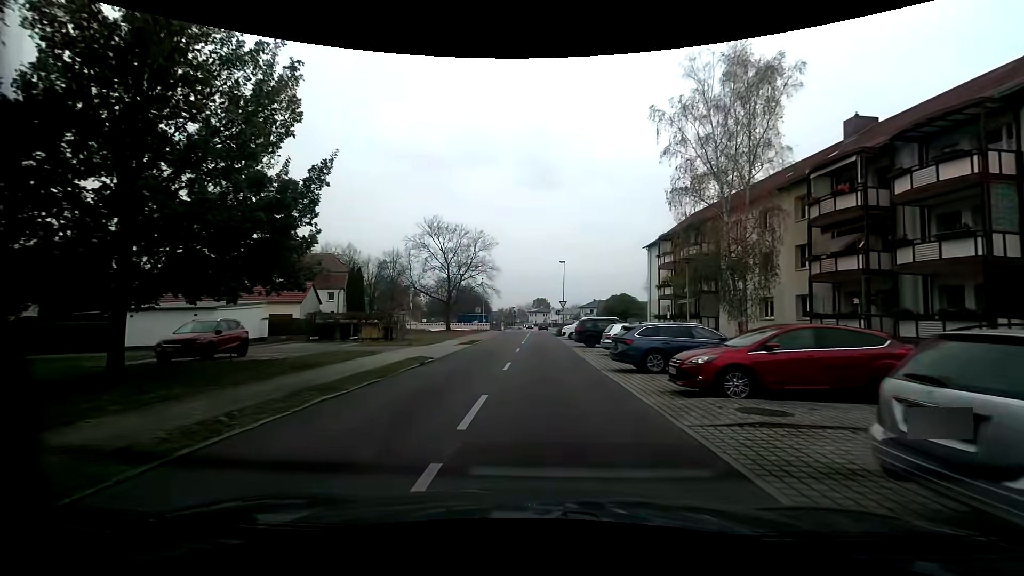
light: Day
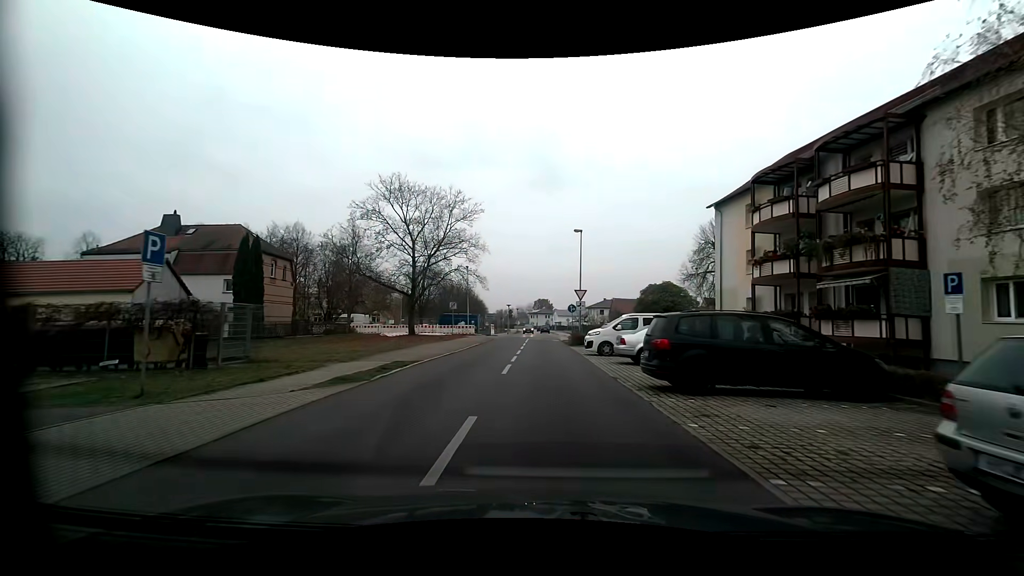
(0.0, +19.7) m; 0°
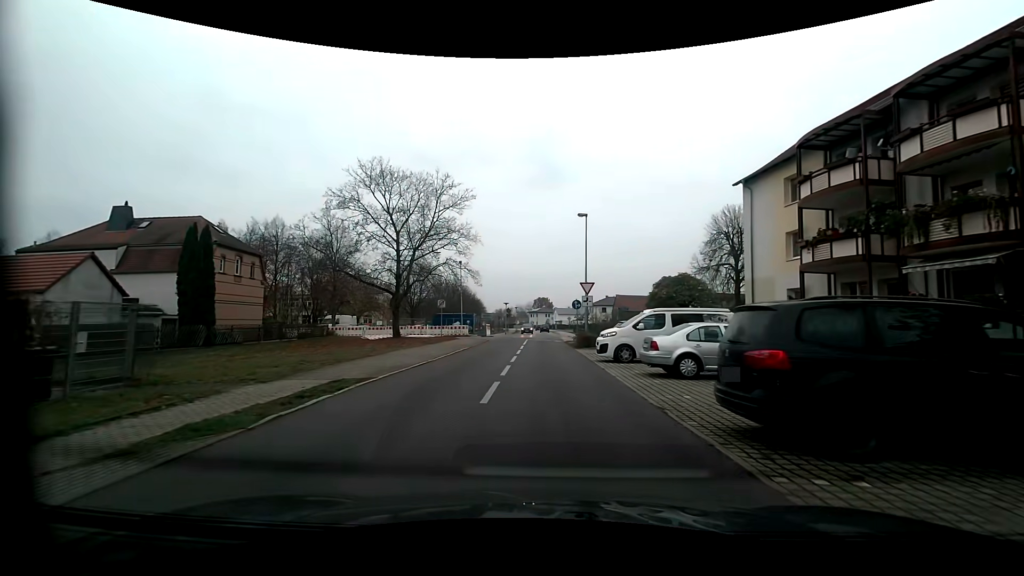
(0.0, +4.9) m; 0°
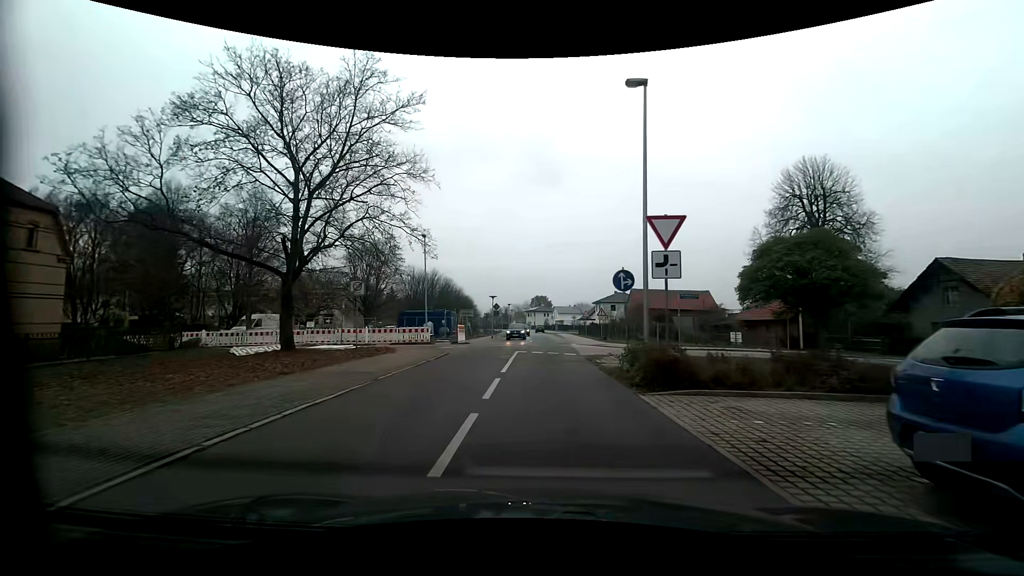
(+0.1, +17.2) m; +1°
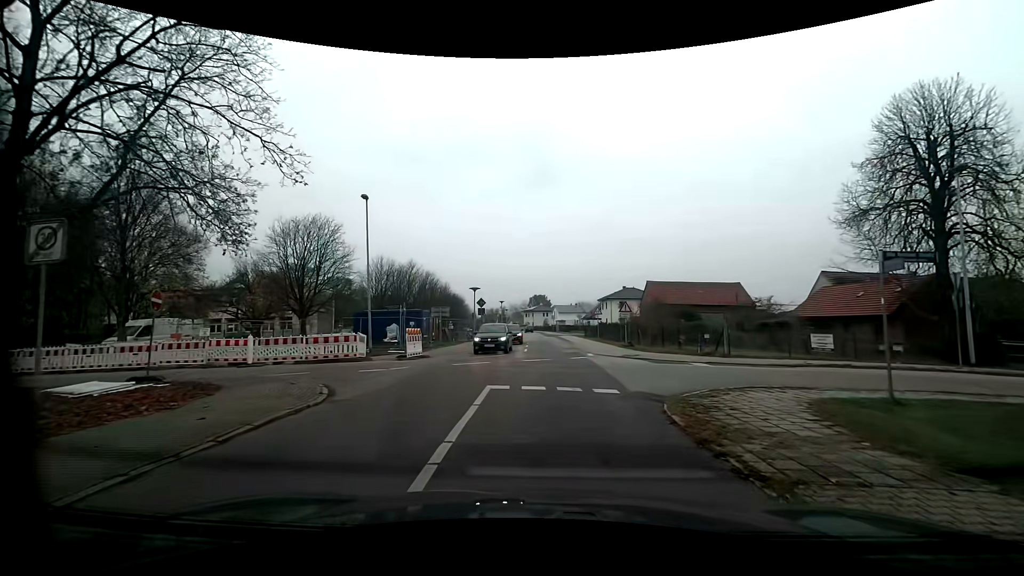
(+0.1, +12.6) m; 0°
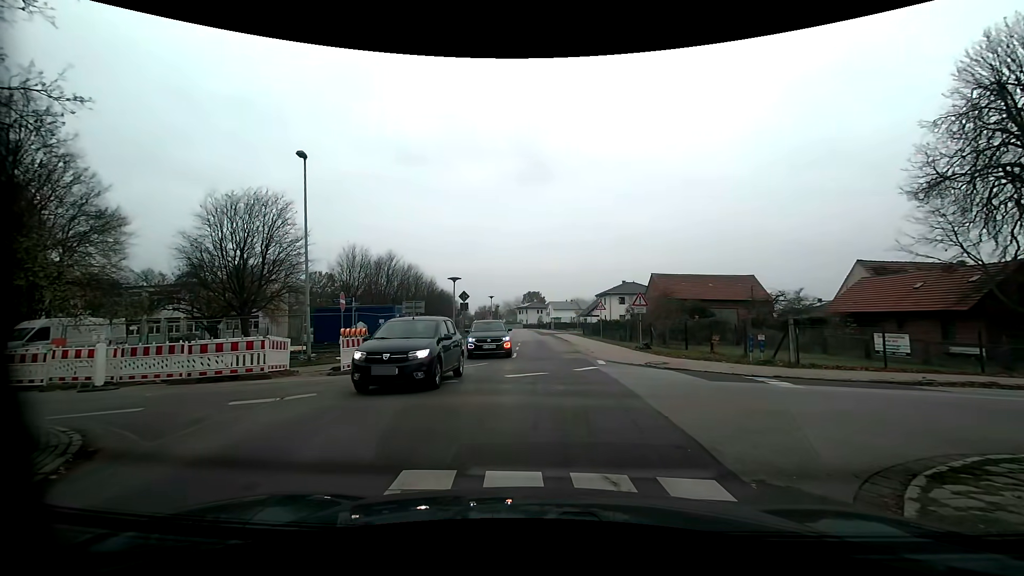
(0.0, +5.8) m; +1°
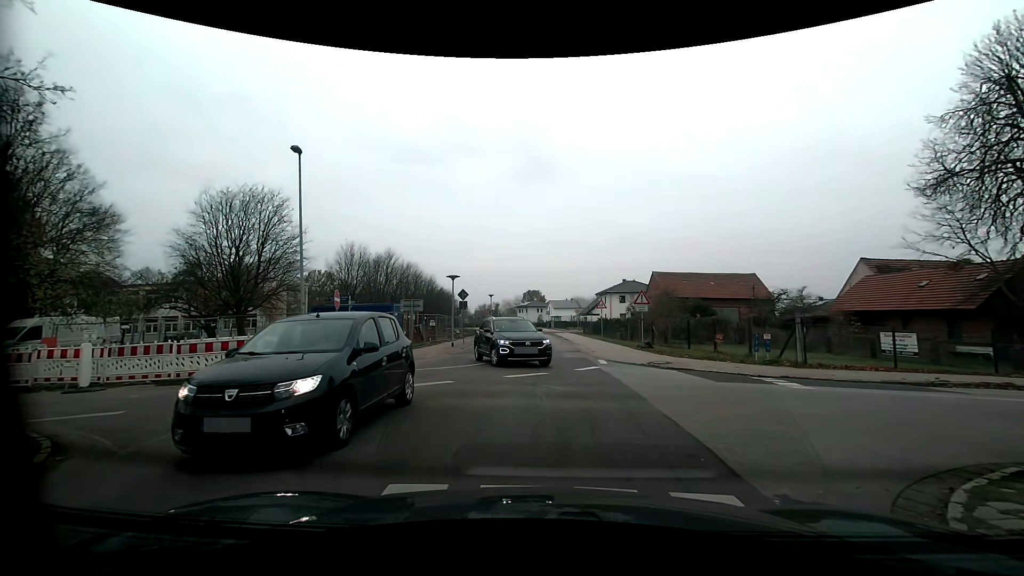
(0.0, +0.4) m; 0°
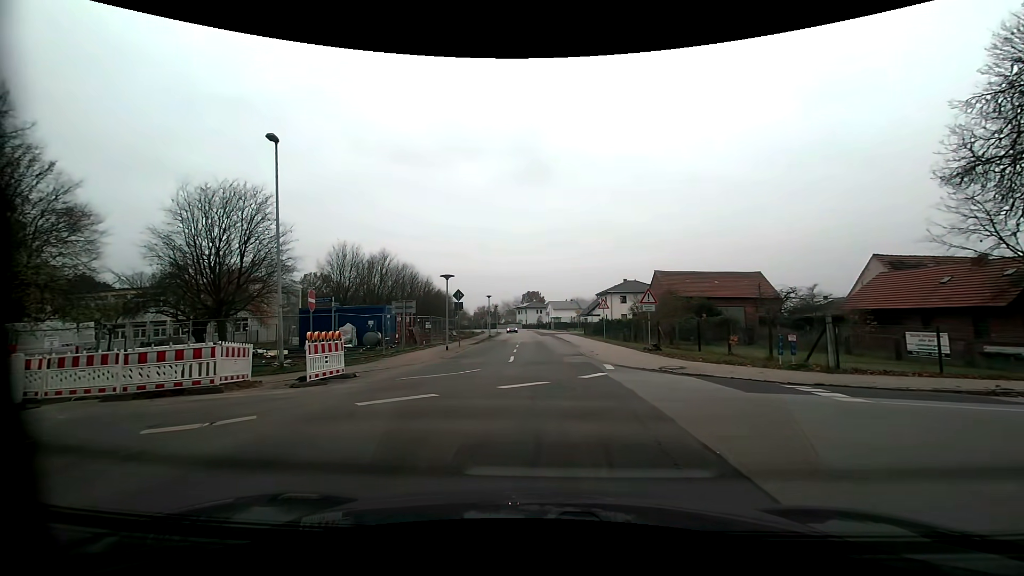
(0.0, +2.0) m; -1°
(0, +10) (0, +20) (+1, +30) (0, +40) (0, +50) (0, +60) (-1, +70) (-1, +80) (-1, +90) (-2, +100) m
